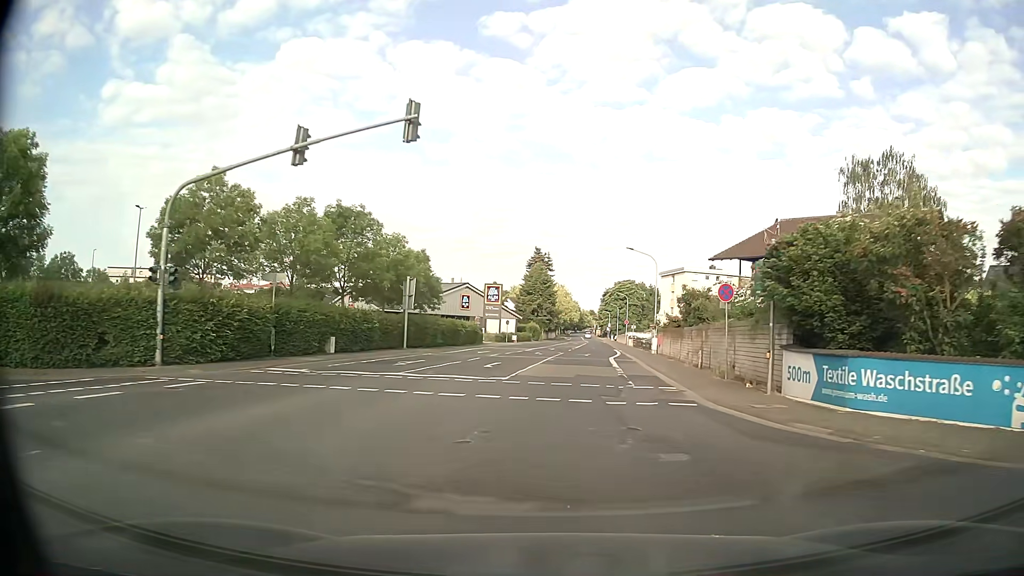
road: secondary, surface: asphalt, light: Day
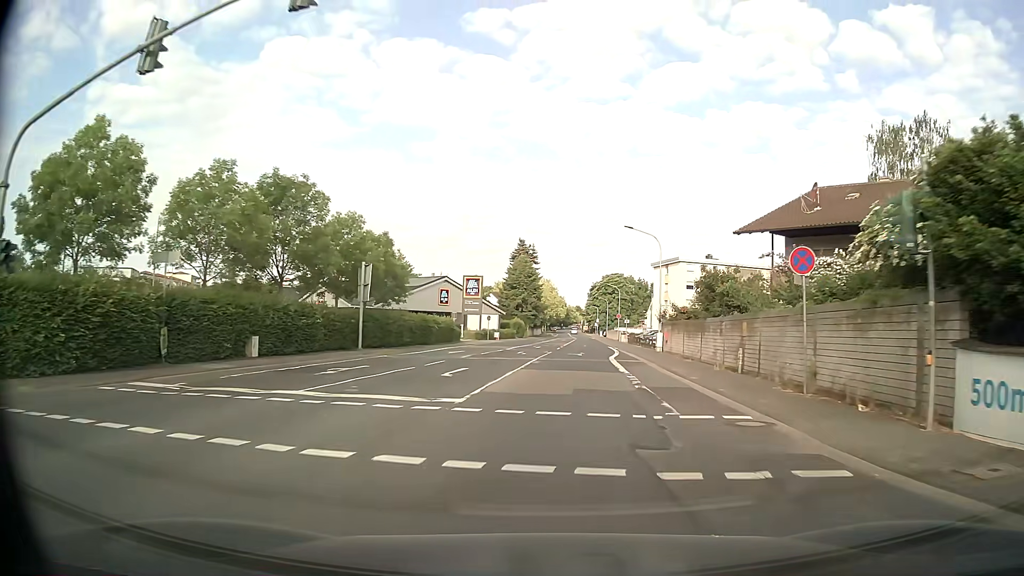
(0.0, +7.9) m; +1°
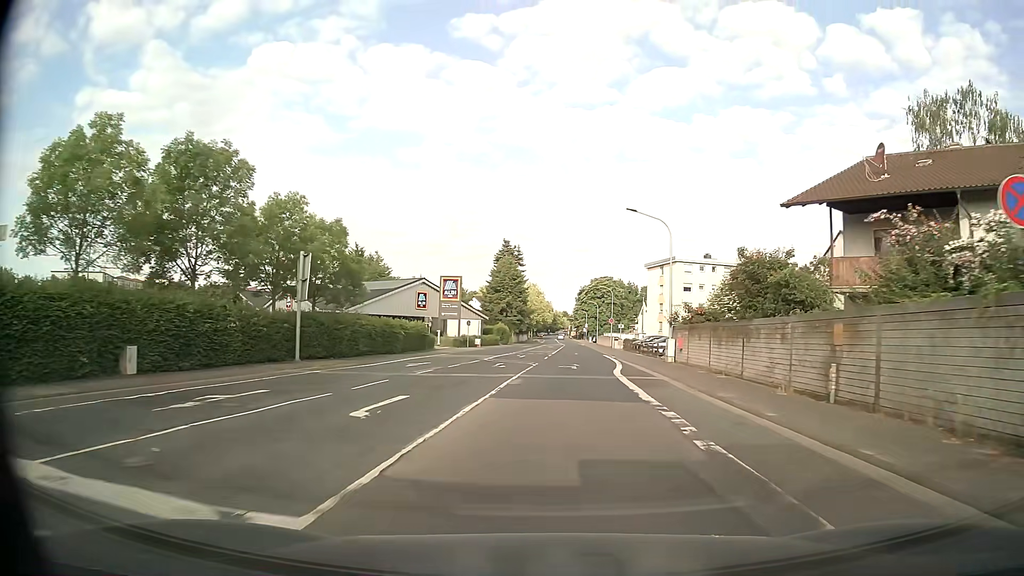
(0.0, +7.9) m; +1°
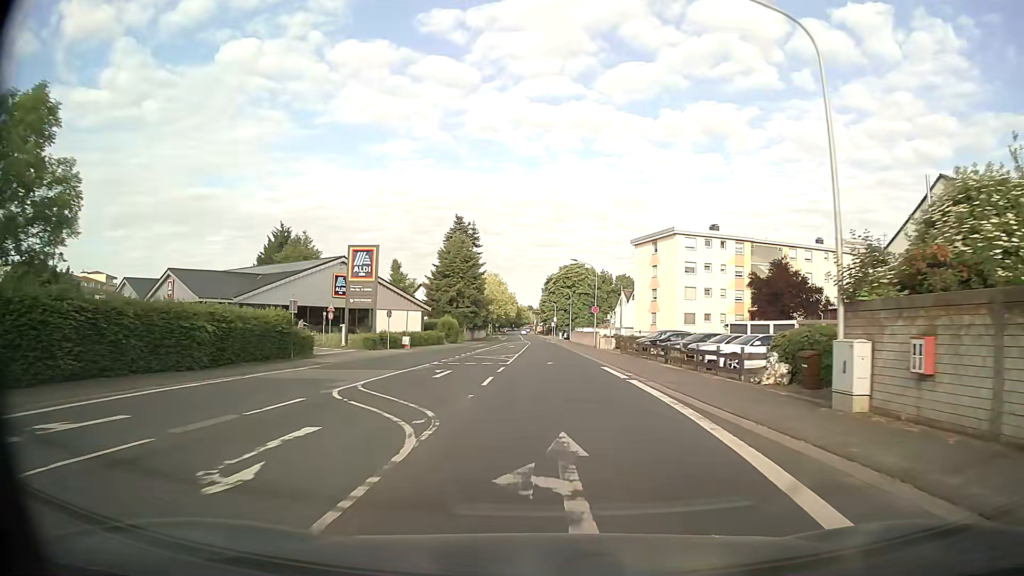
(+0.6, +23.4) m; +3°
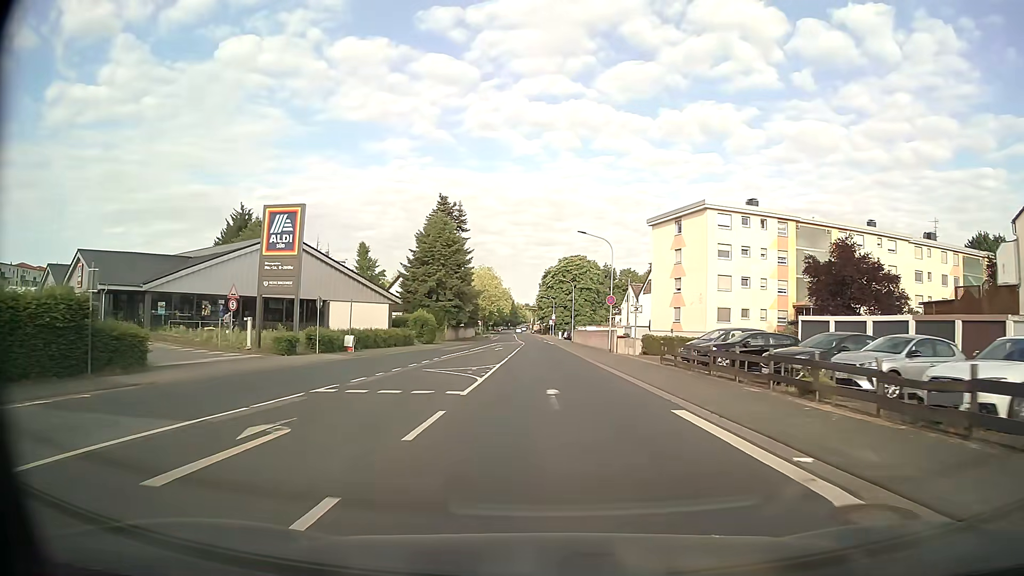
(+0.1, +15.6) m; 0°
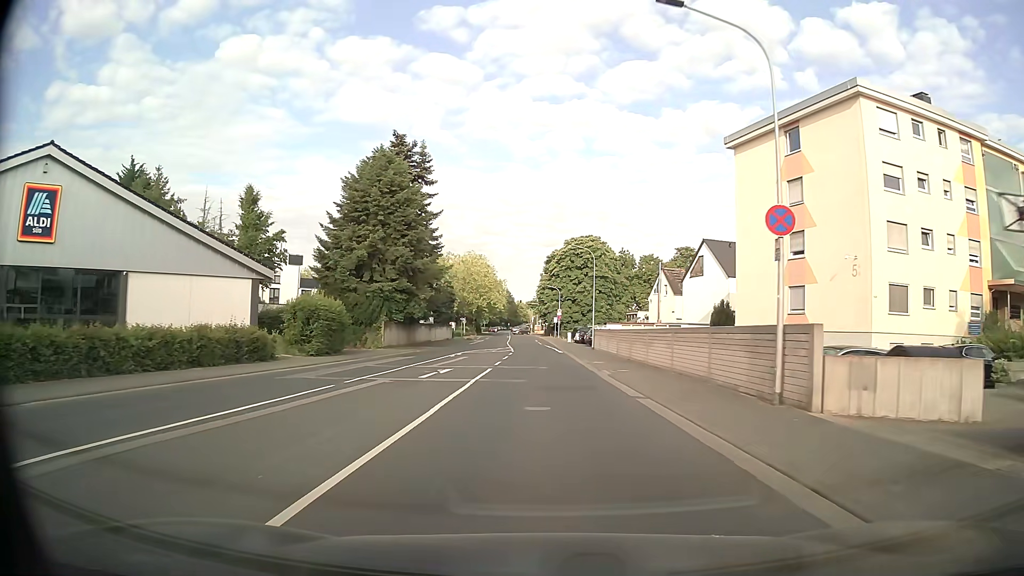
(0.0, +31.2) m; 0°
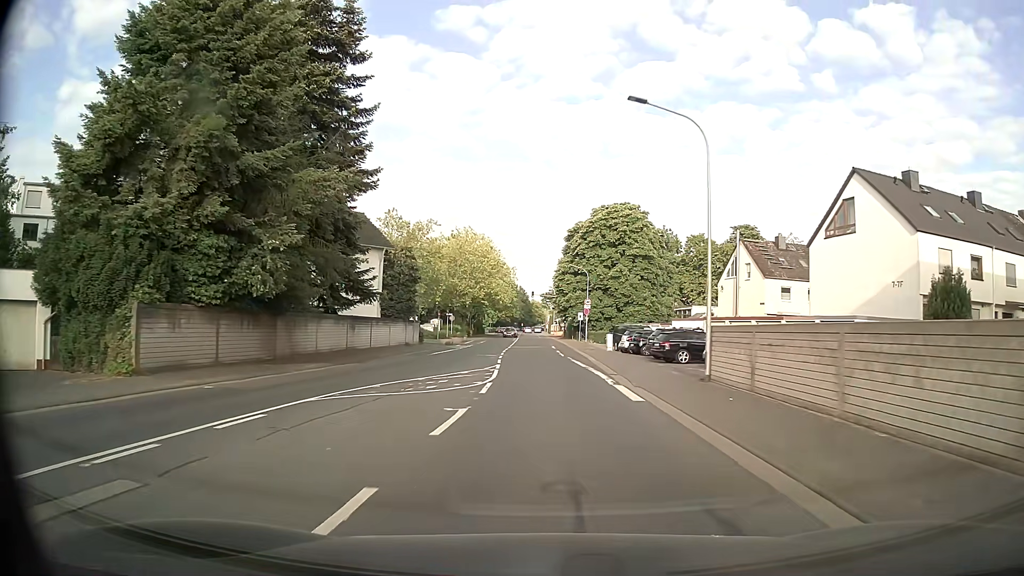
(-0.4, +31.1) m; -2°
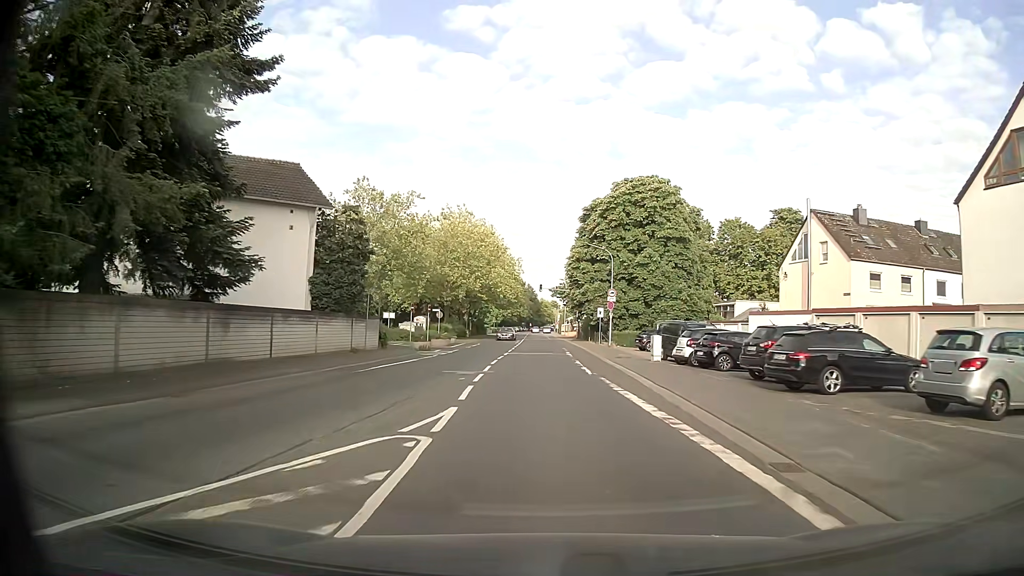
(0.0, +15.5) m; 0°
(0, +10) (0, +20) (0, +30) (-1, +40) (-1, +50) (-1, +60) (-1, +70) (-1, +80) (-2, +90) (-2, +100) m
